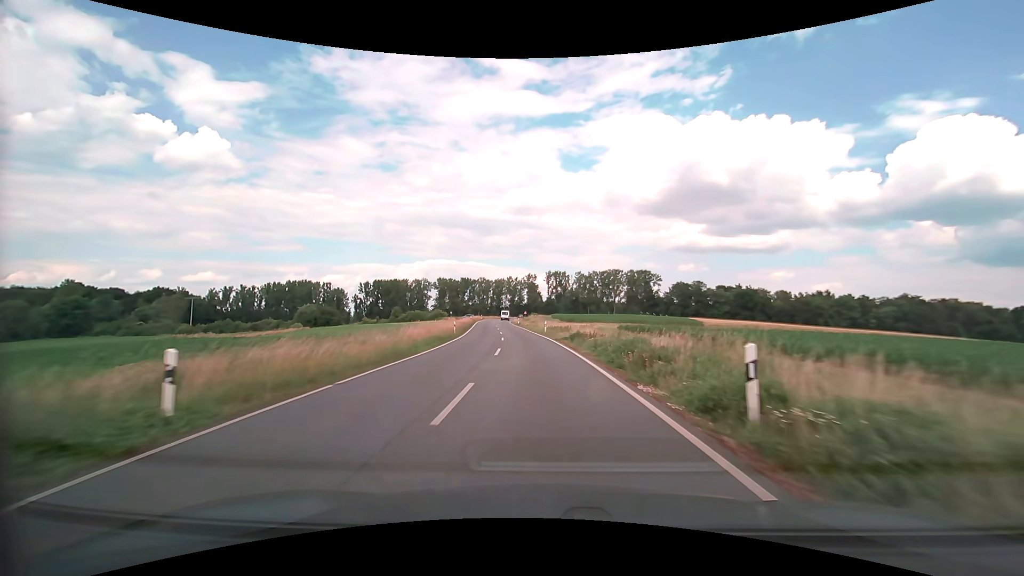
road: secondary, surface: asphalt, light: Day
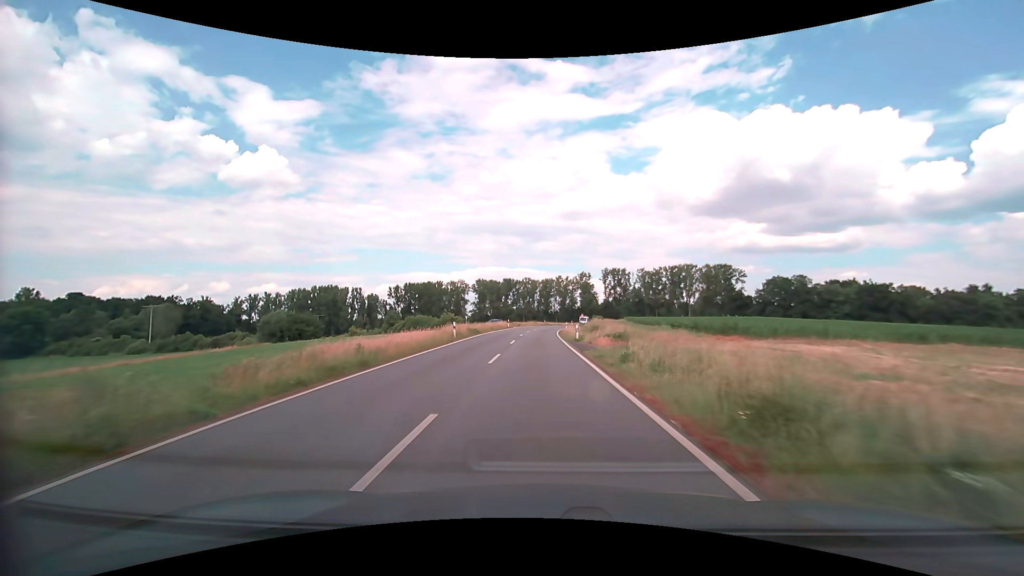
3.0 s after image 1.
(-2.9, +51.5) m; -6°
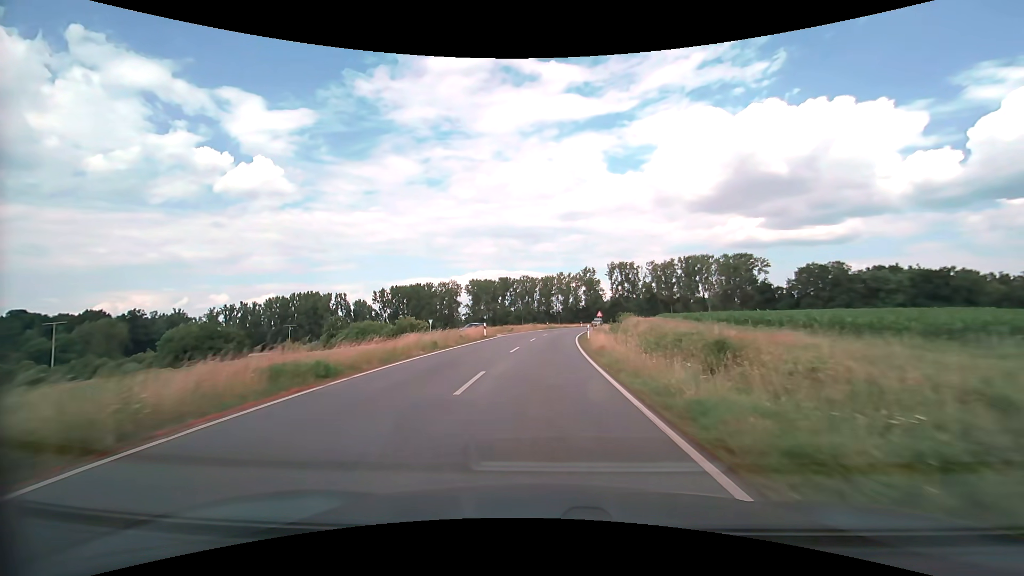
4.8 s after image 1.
(-0.2, +30.1) m; 0°
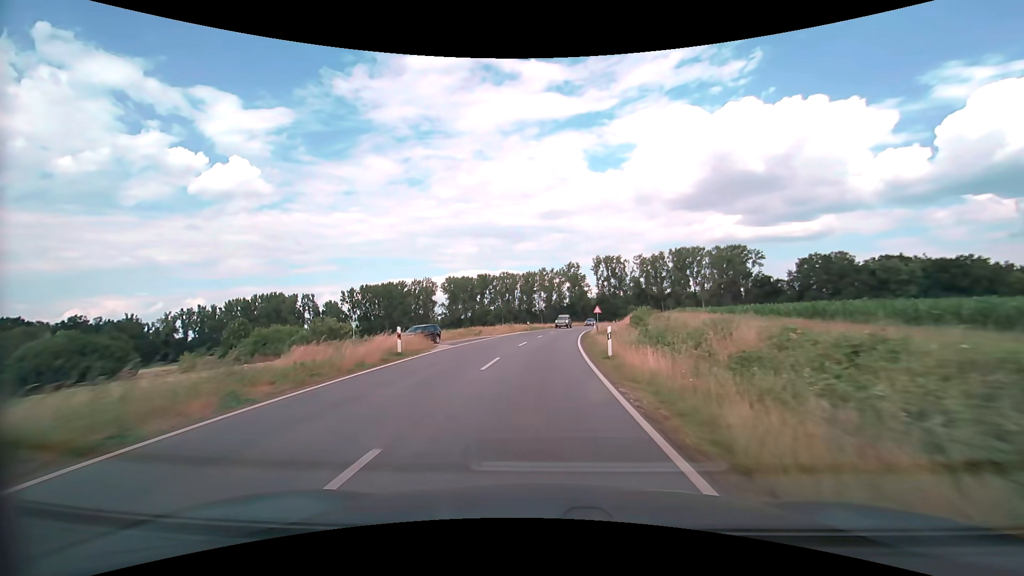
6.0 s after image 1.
(+0.3, +19.6) m; +2°
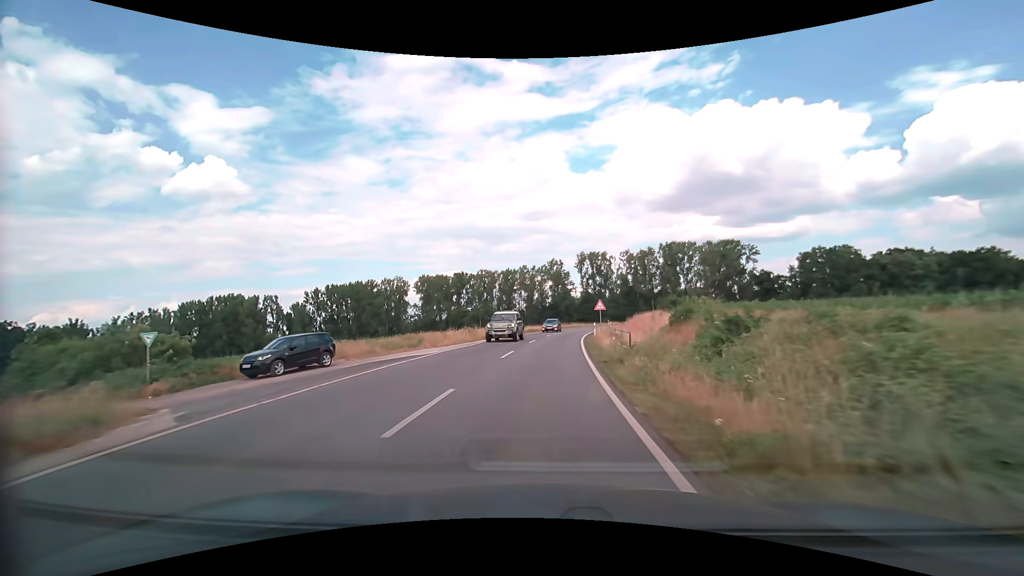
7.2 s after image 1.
(+0.4, +19.3) m; +2°
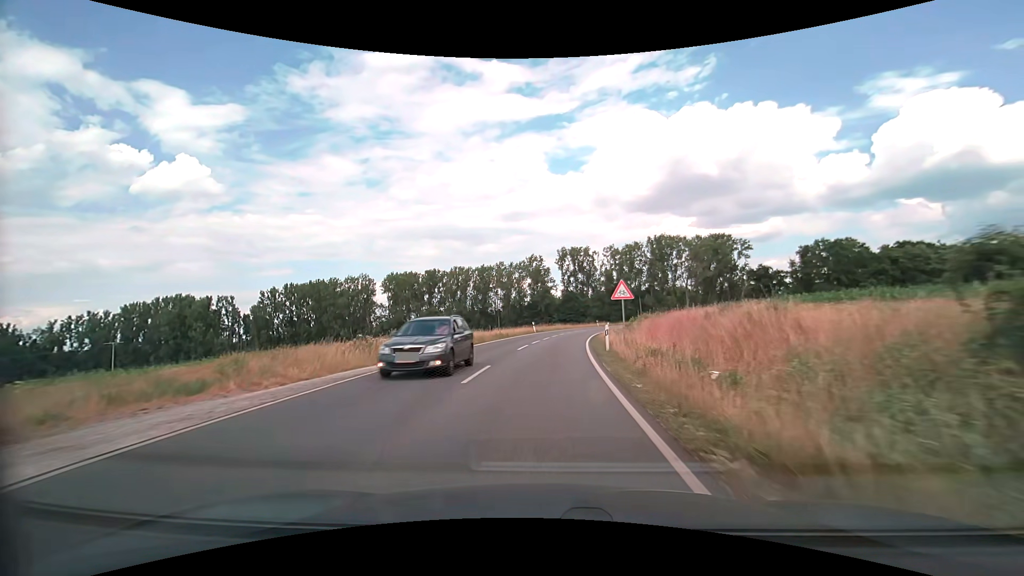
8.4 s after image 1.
(+0.4, +19.0) m; +2°
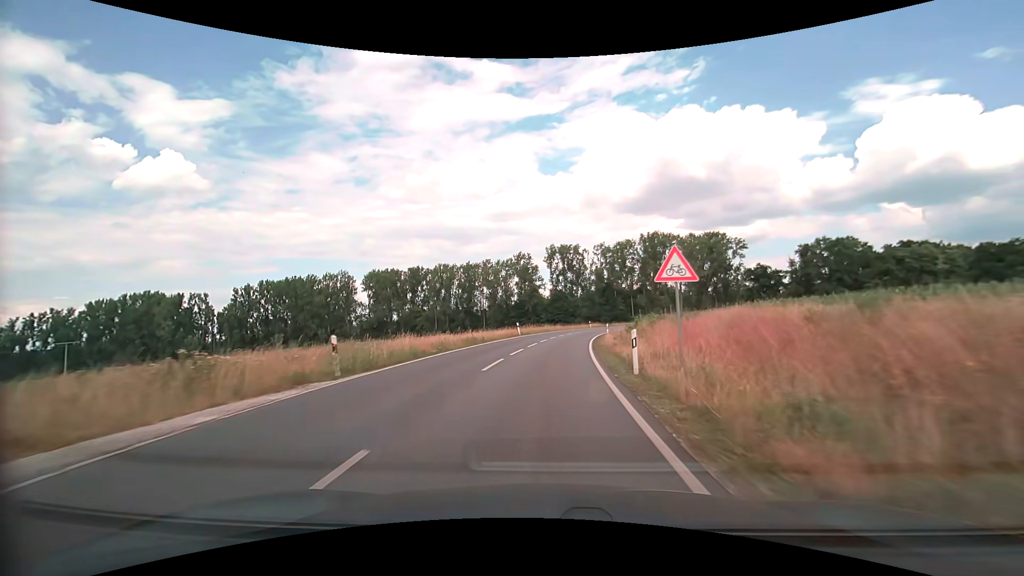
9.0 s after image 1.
(+0.1, +9.4) m; +1°
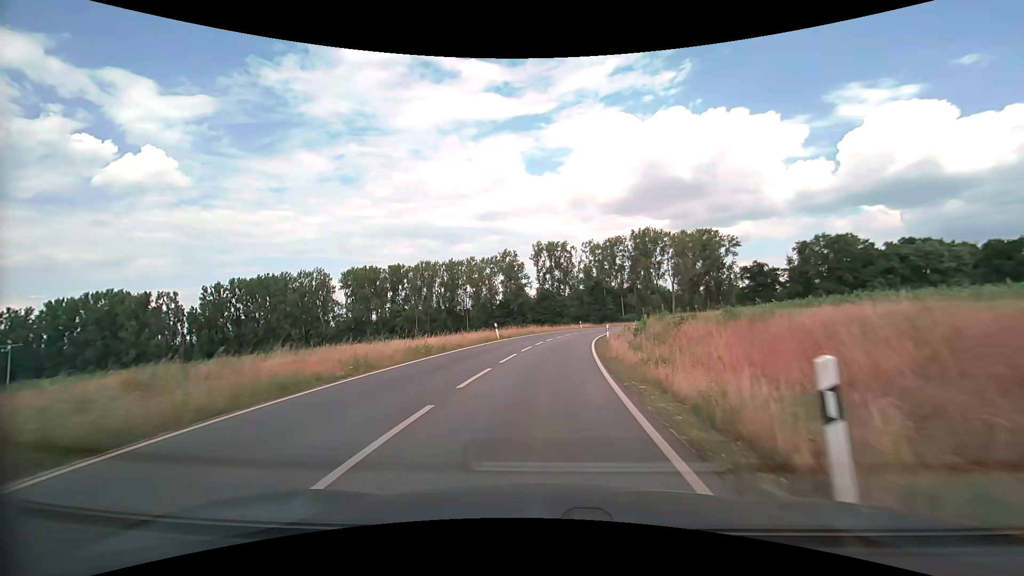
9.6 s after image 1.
(+0.1, +9.3) m; +1°
(0, +10) (+1, +20) (+1, +30) (+3, +40) (+4, +50) (+6, +60) (+9, +69) (+12, +79) (+15, +88) (+19, +98) m
